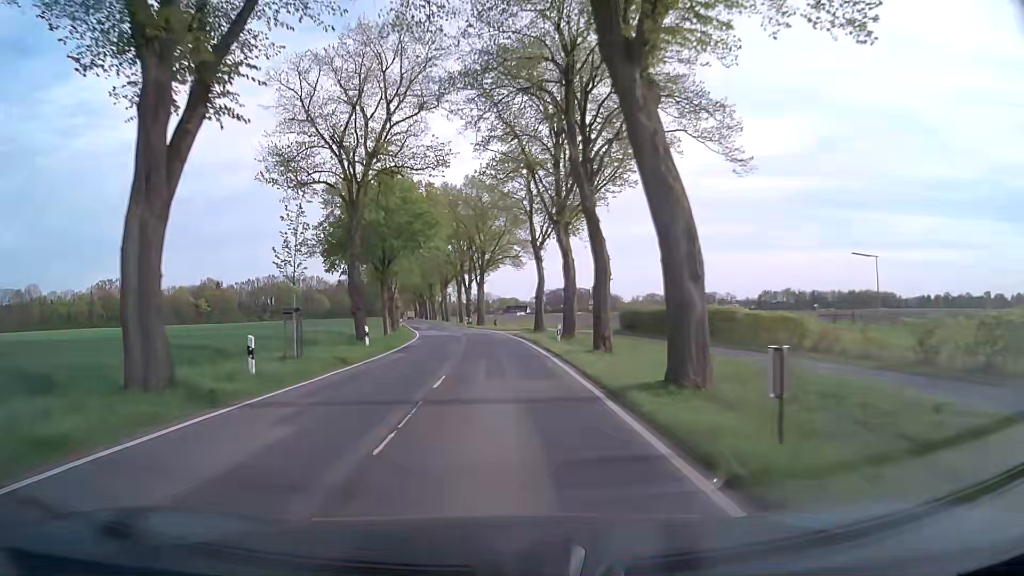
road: secondary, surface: asphalt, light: Day
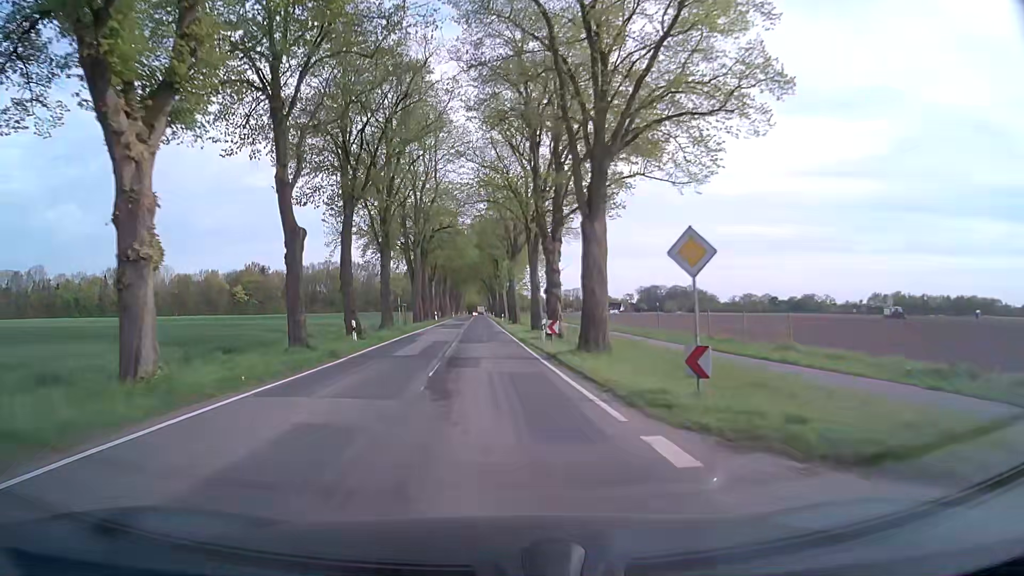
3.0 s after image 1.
(-2.0, +50.8) m; -7°
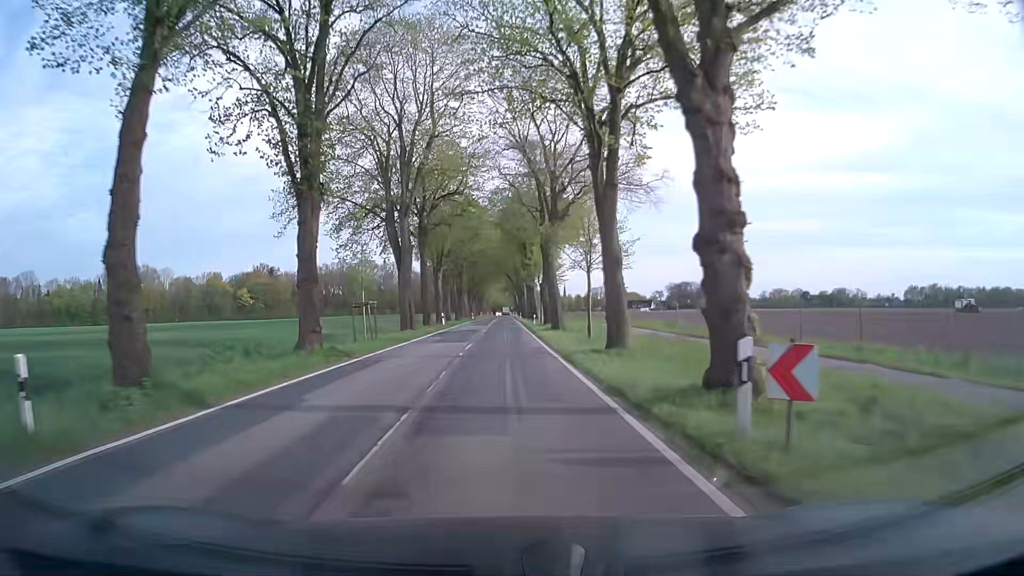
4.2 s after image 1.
(-0.5, +20.6) m; -2°
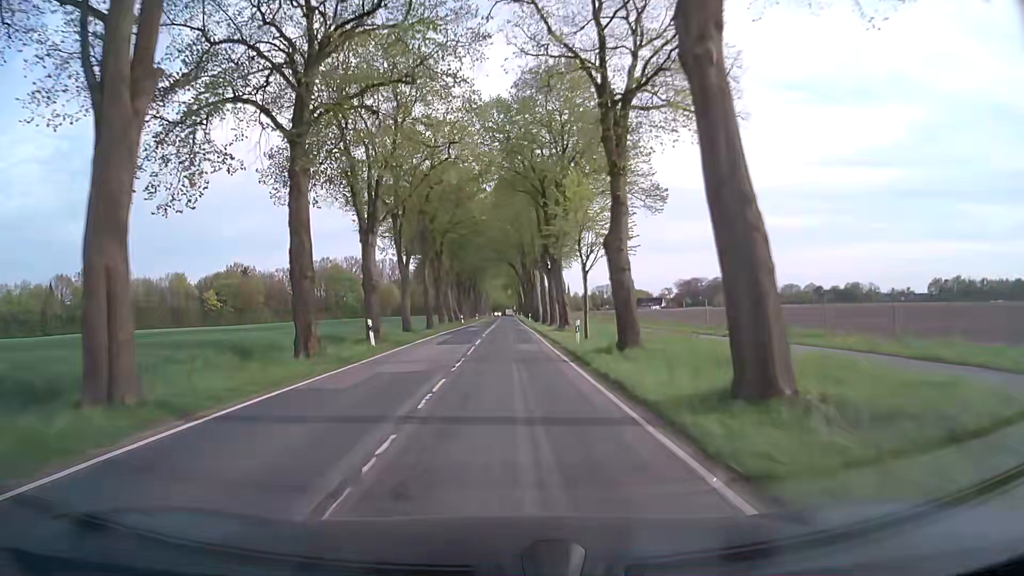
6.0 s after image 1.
(-0.1, +31.1) m; 0°
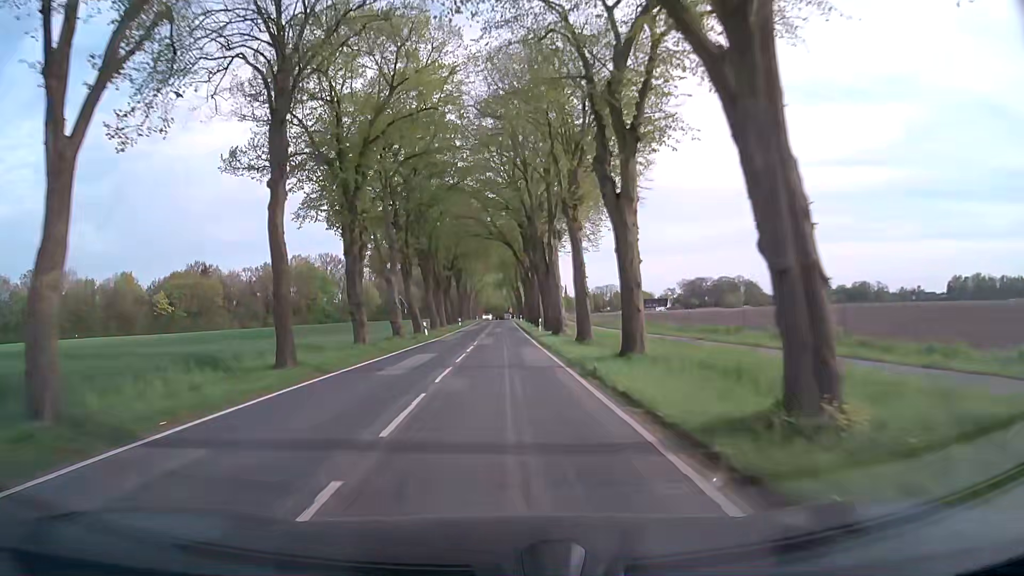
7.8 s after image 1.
(+0.2, +31.3) m; 0°
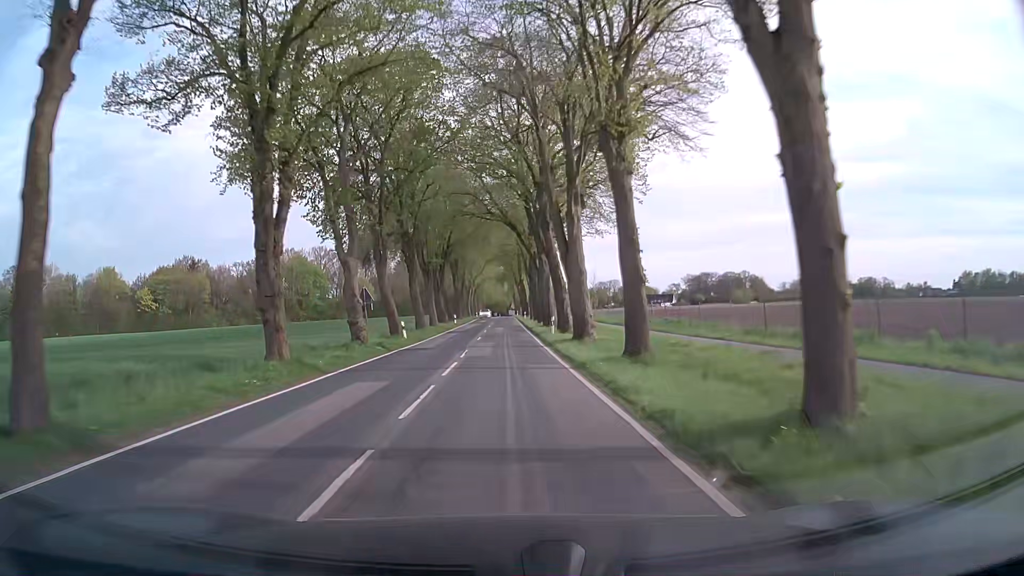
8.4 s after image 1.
(0.0, +10.4) m; 0°
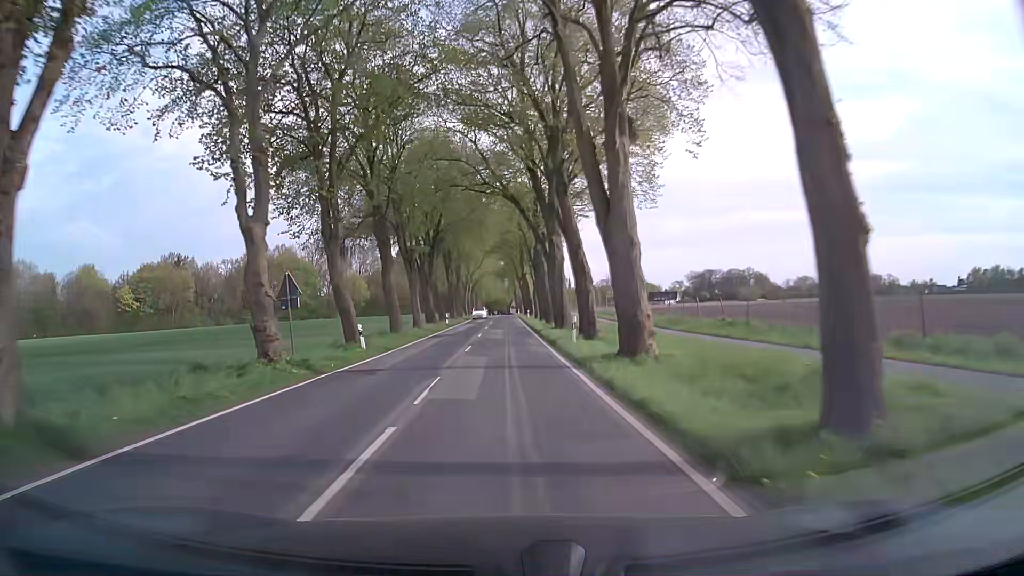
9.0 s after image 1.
(0.0, +10.5) m; 0°
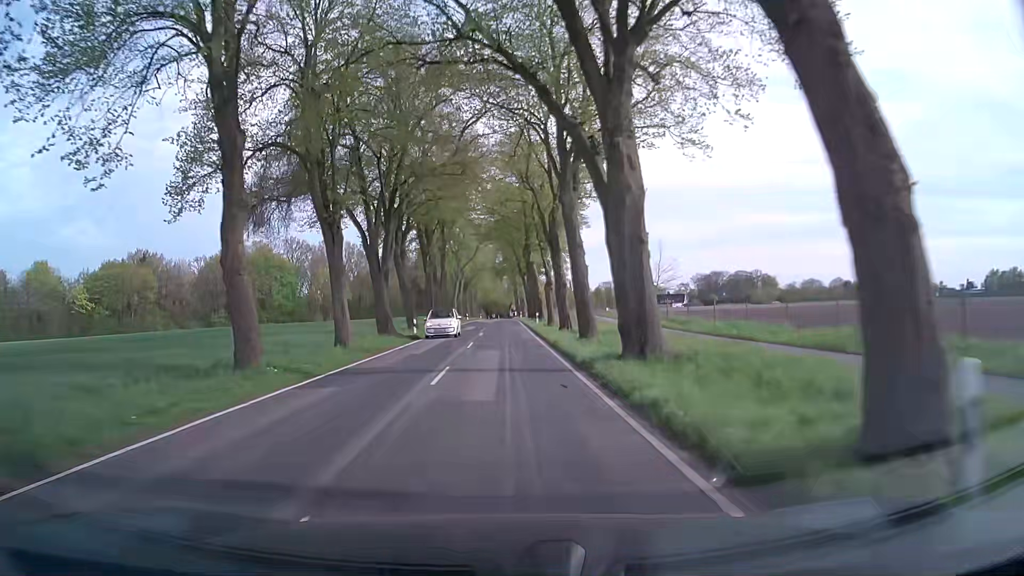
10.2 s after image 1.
(0.0, +21.0) m; 0°
(0, +10) (0, +20) (0, +30) (0, +40) (0, +50) (0, +60) (0, +70) (0, +80) (0, +90) (0, +100) m
